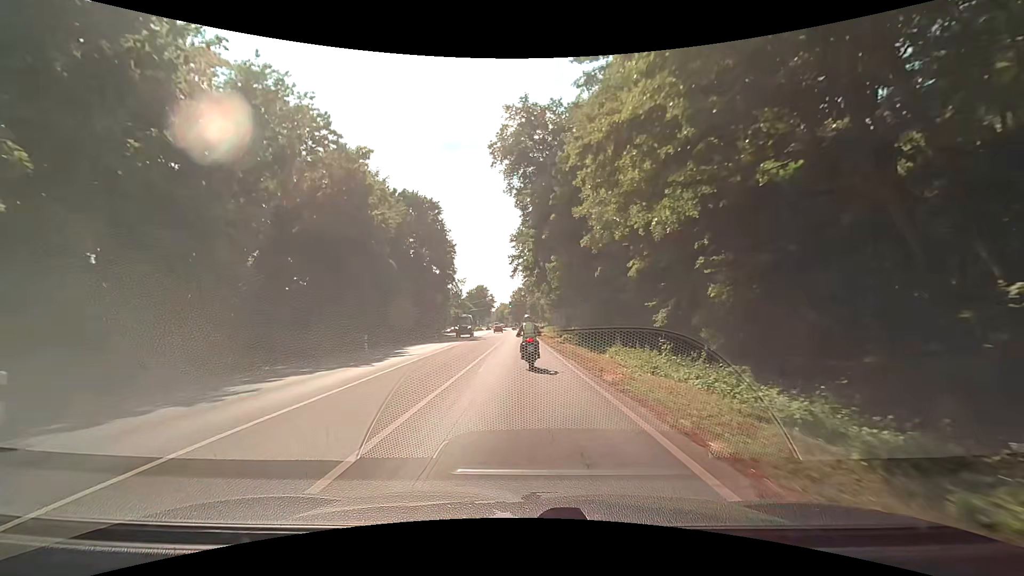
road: secondary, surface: asphalt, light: Day
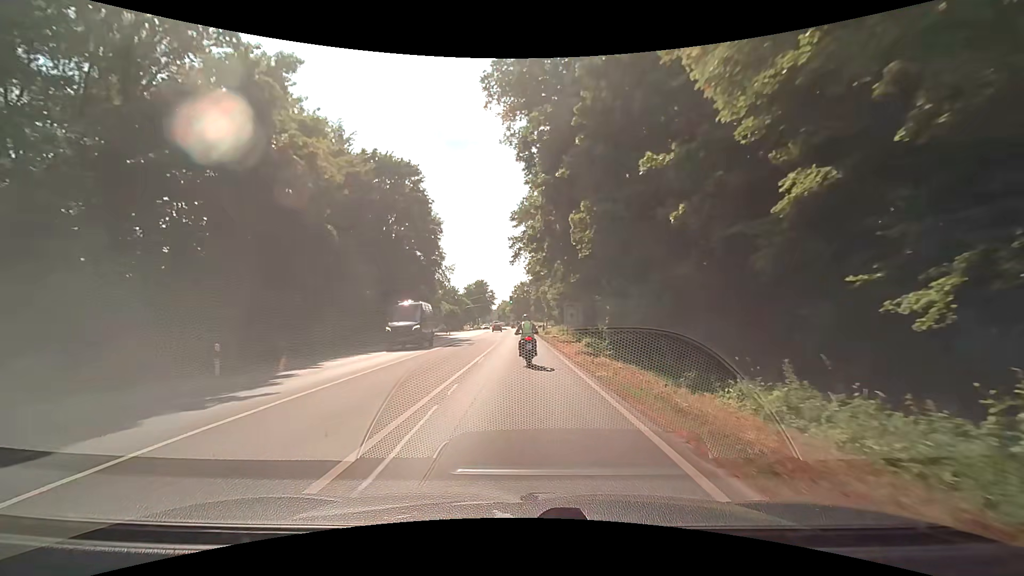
(-0.3, +14.6) m; -1°
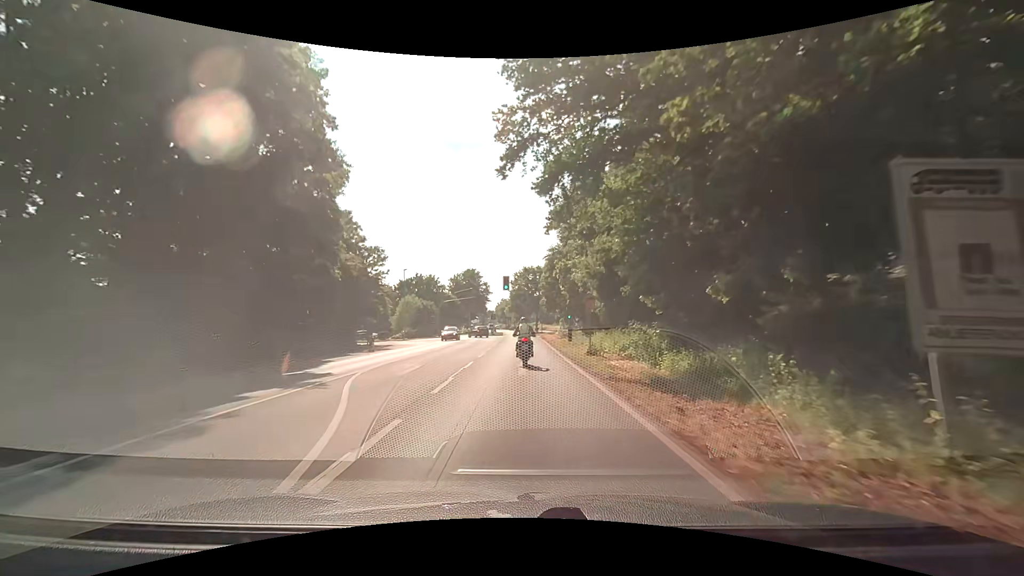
(-0.8, +37.4) m; 0°
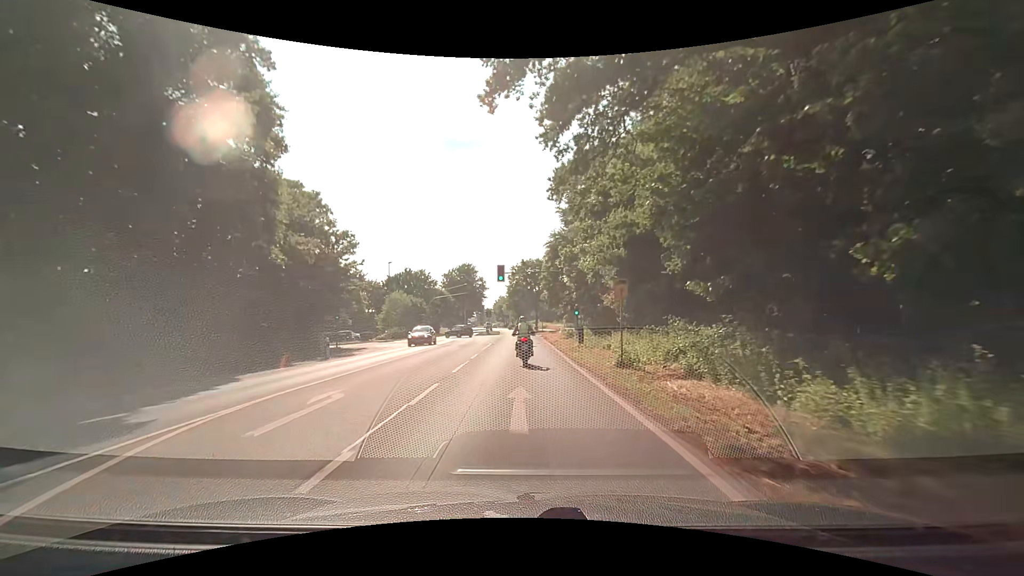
(-0.1, +7.6) m; -1°
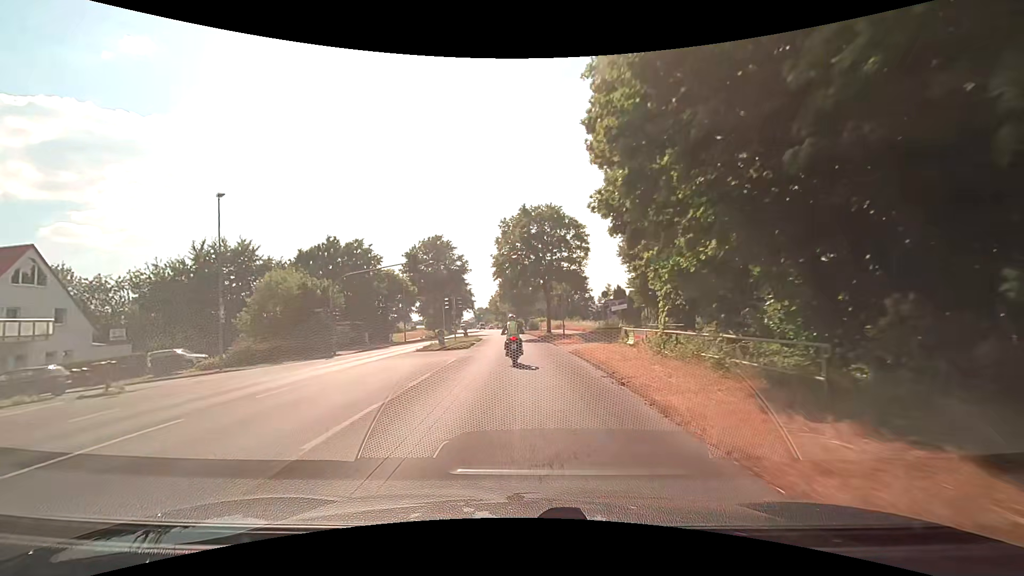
(+0.2, +37.7) m; +1°
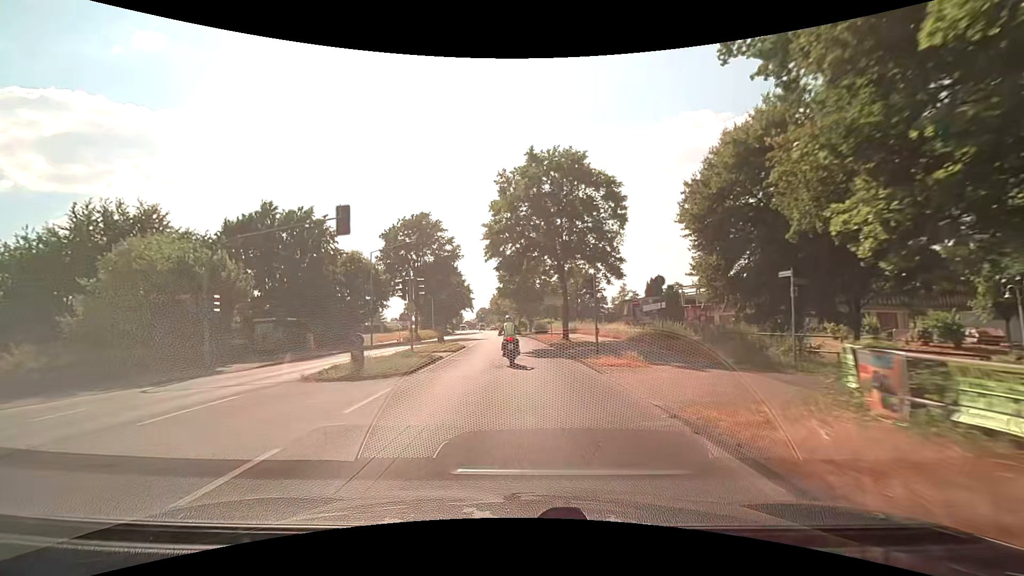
(-0.3, +15.0) m; -2°
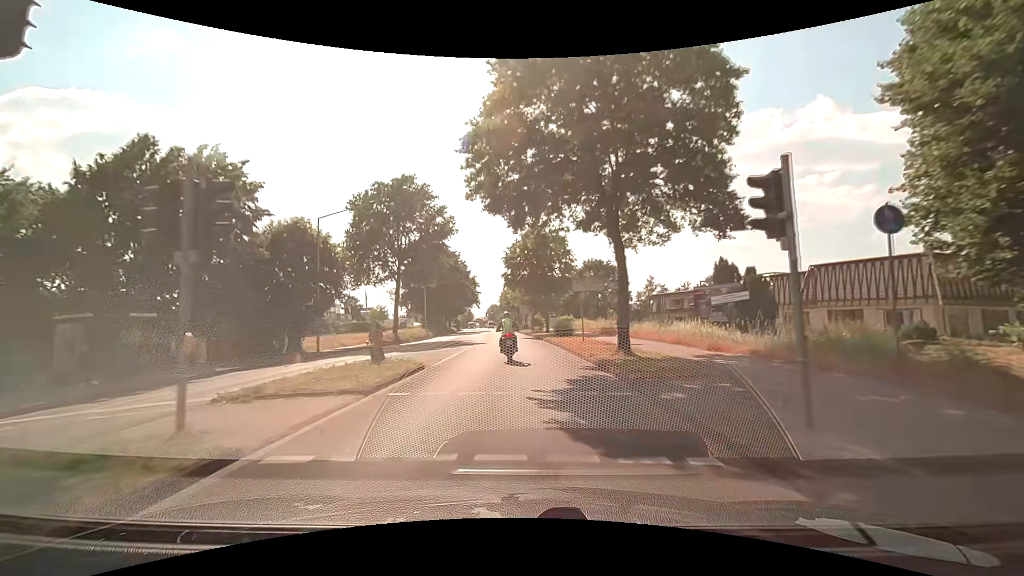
(-0.2, +15.1) m; -1°
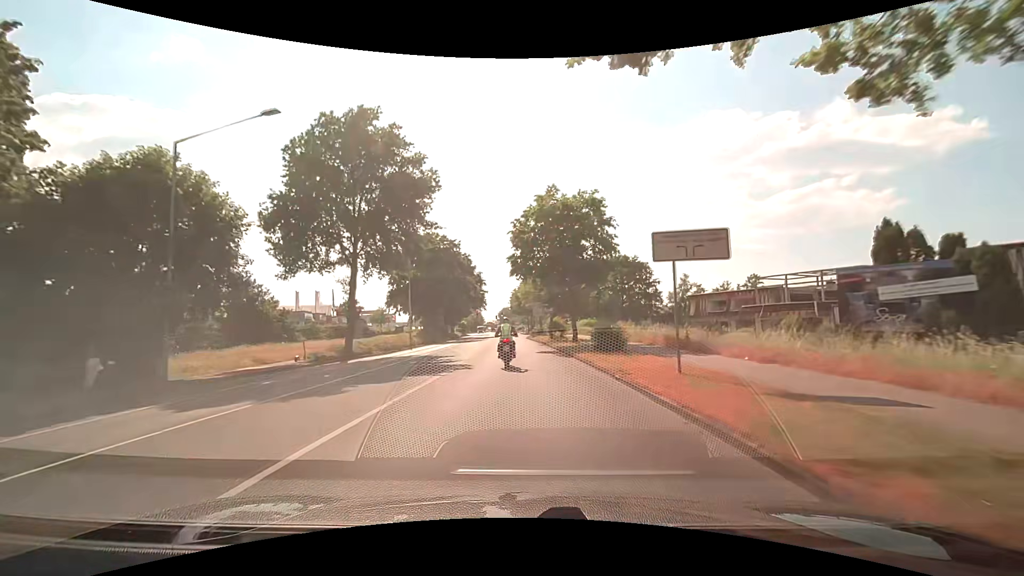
(-0.2, +15.0) m; -2°
(0, +10) (0, +20) (0, +30) (-1, +40) (-1, +50) (-2, +60) (-3, +70) (-3, +80) (-3, +90) (-4, +100) m
